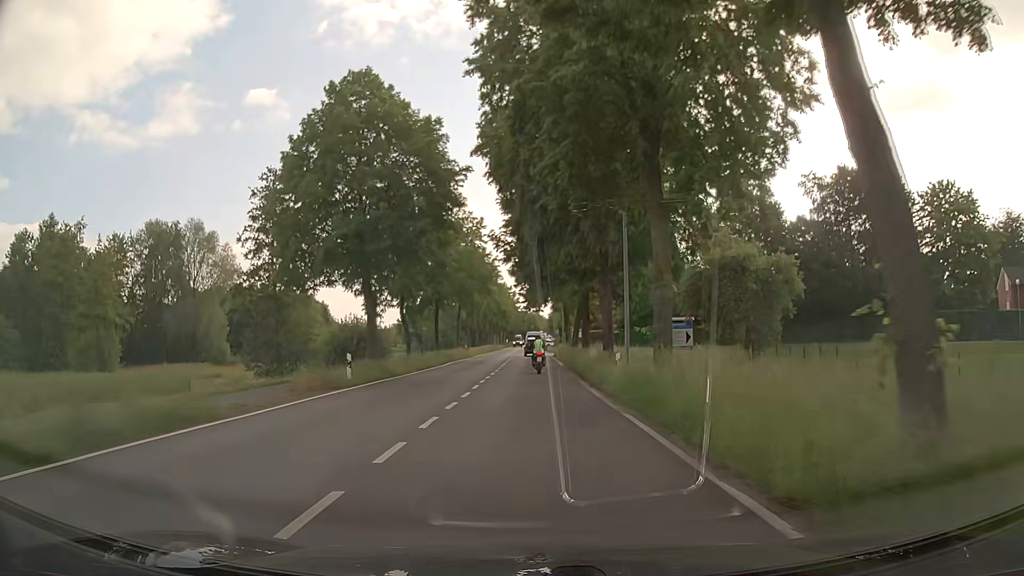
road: tertiary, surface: asphalt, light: Day
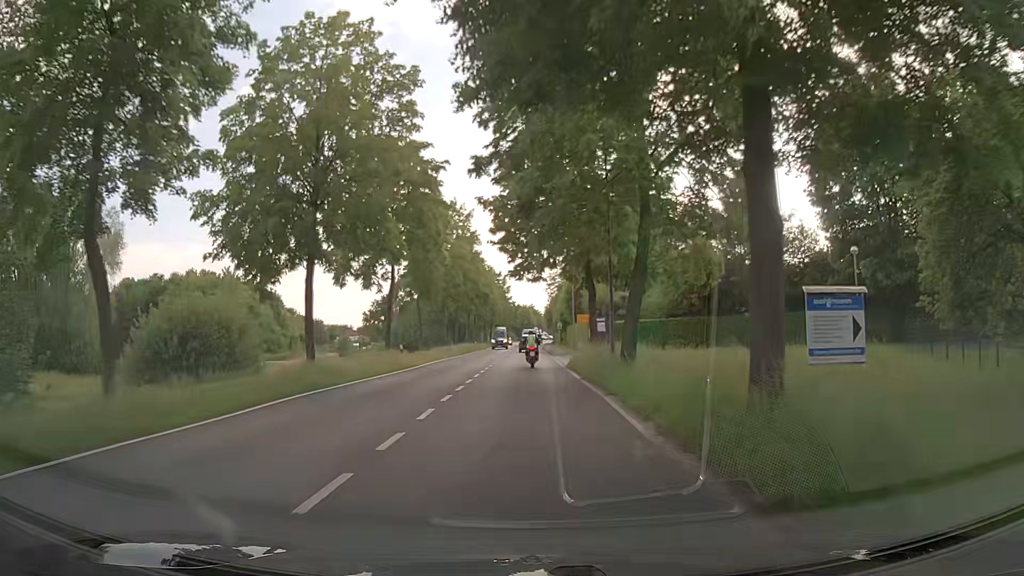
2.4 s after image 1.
(+0.2, +29.9) m; +1°
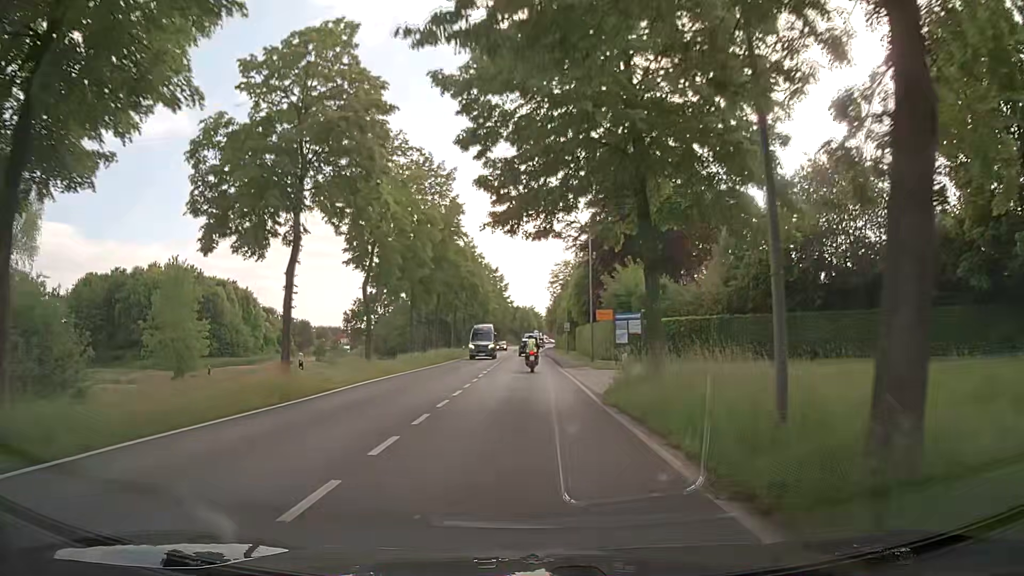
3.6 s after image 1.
(-0.1, +15.4) m; 0°
(0, +10) (0, +20) (0, +30) (0, +40) (0, +50) (0, +60) (0, +70) (0, +80) (0, +90) (+1, +100) m
